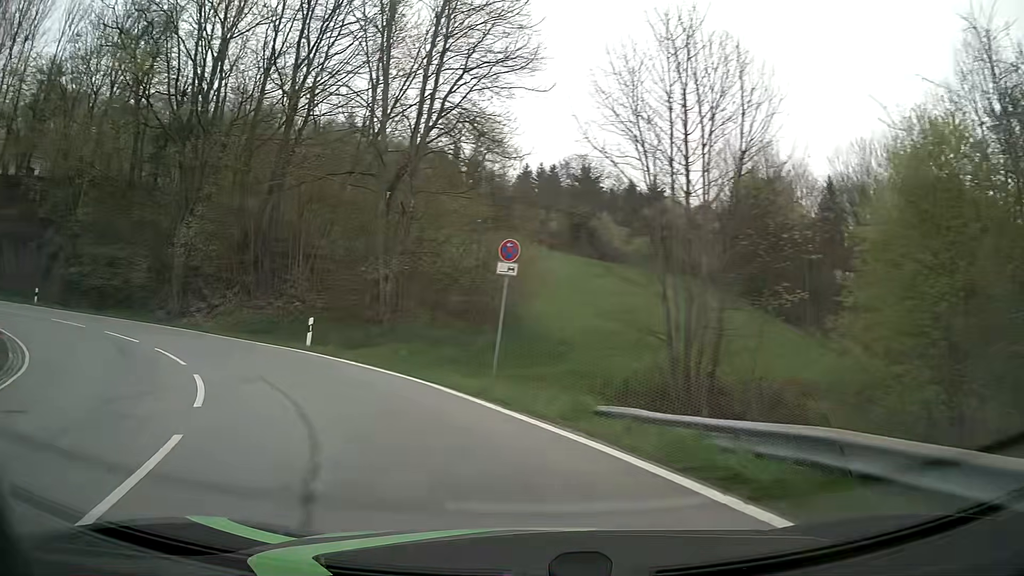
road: tertiary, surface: asphalt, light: Day
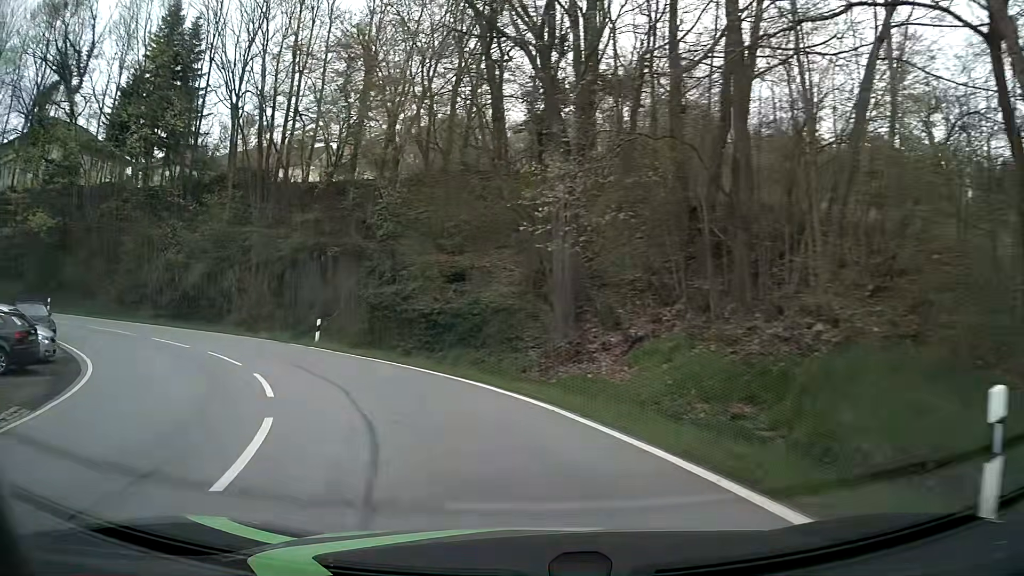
(-5.9, +16.0) m; -40°
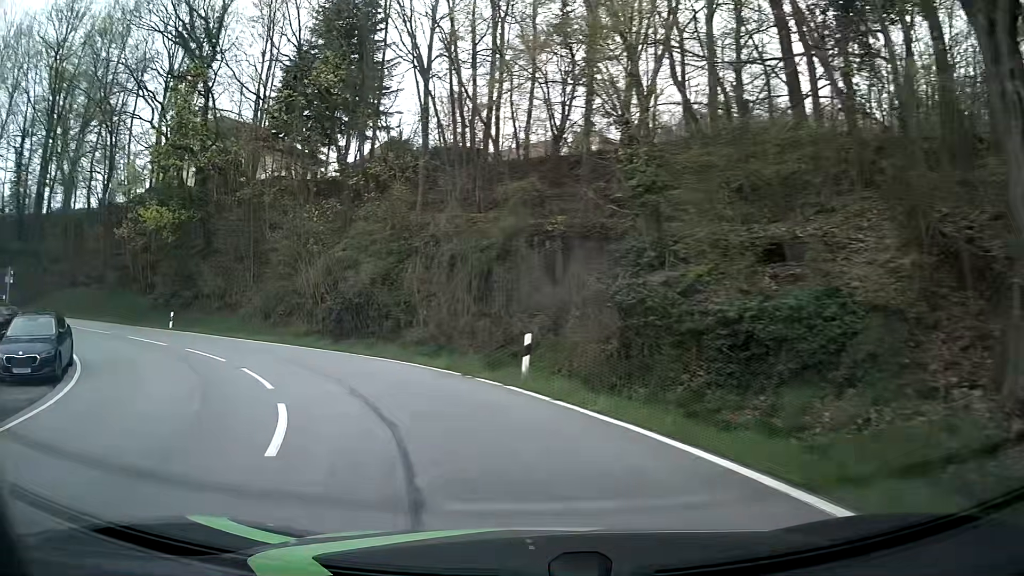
(-2.1, +11.3) m; -21°
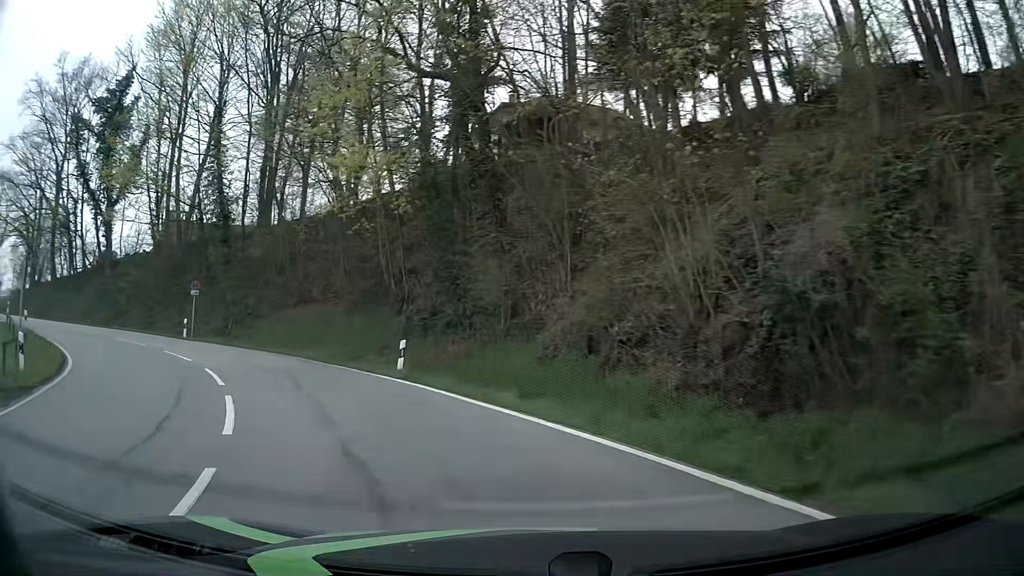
(-4.6, +16.6) m; -32°
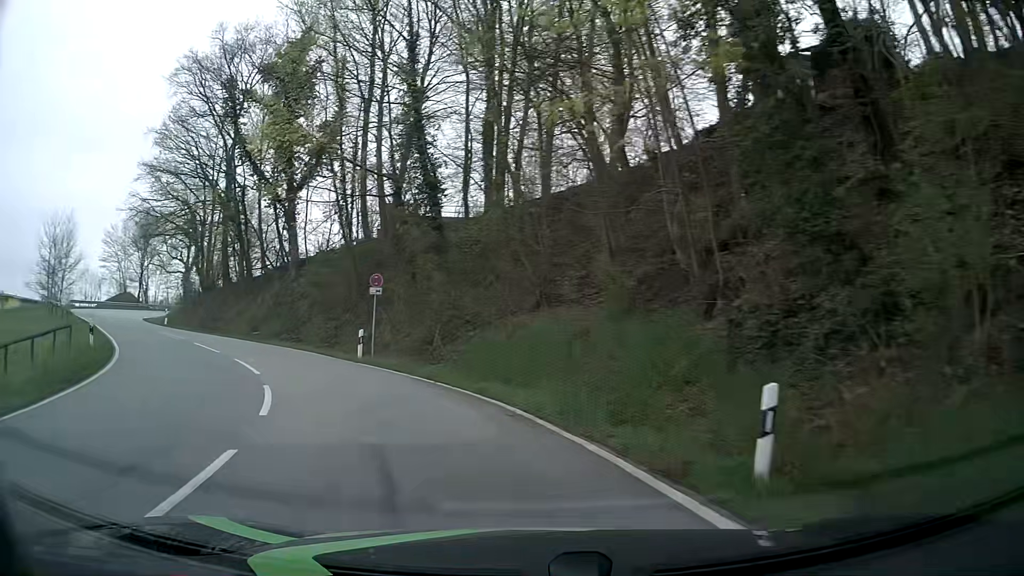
(-2.3, +11.3) m; -23°
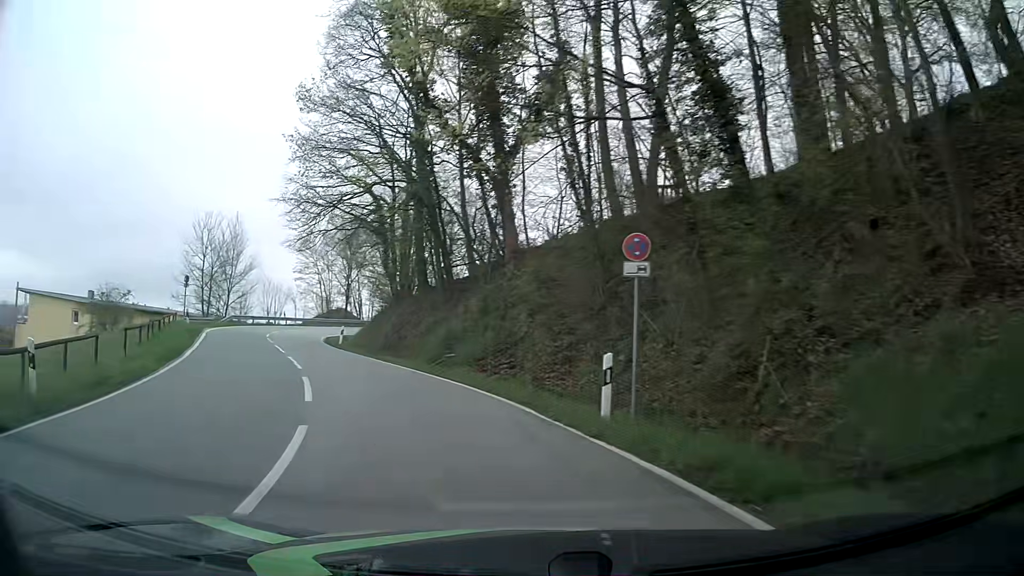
(-2.2, +11.6) m; -22°
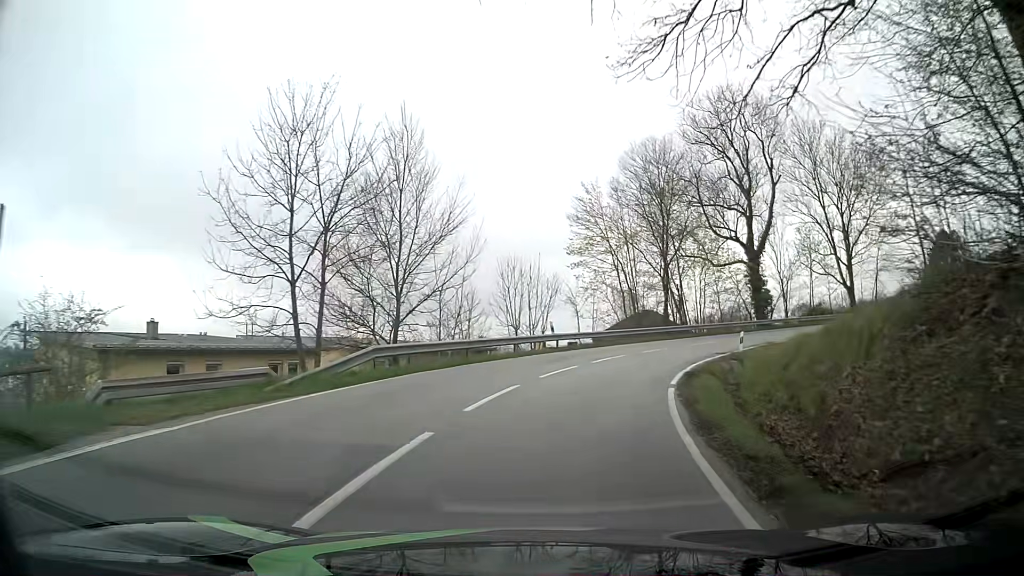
(-10.0, +29.9) m; -25°
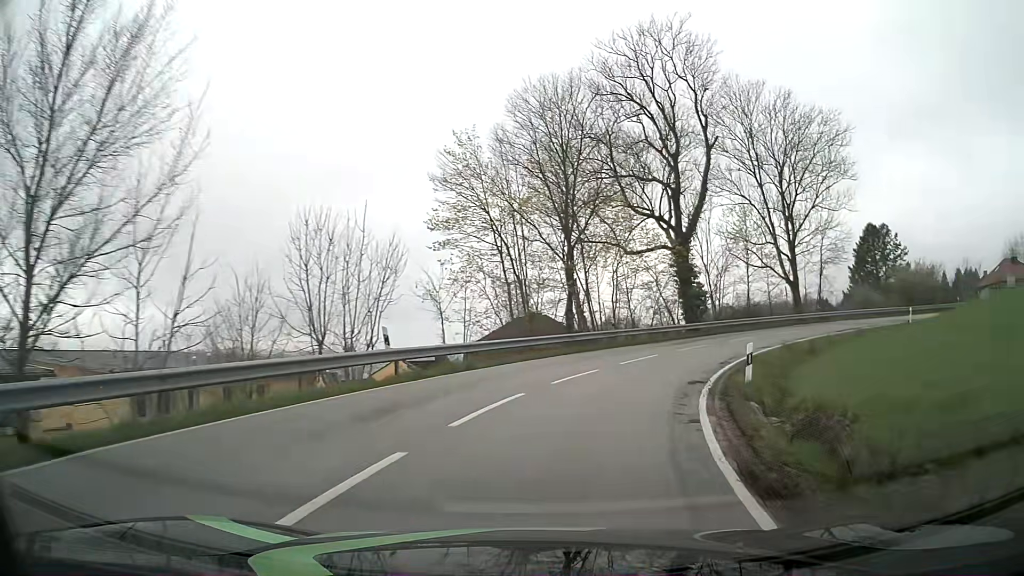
(+1.0, +13.2) m; +10°
